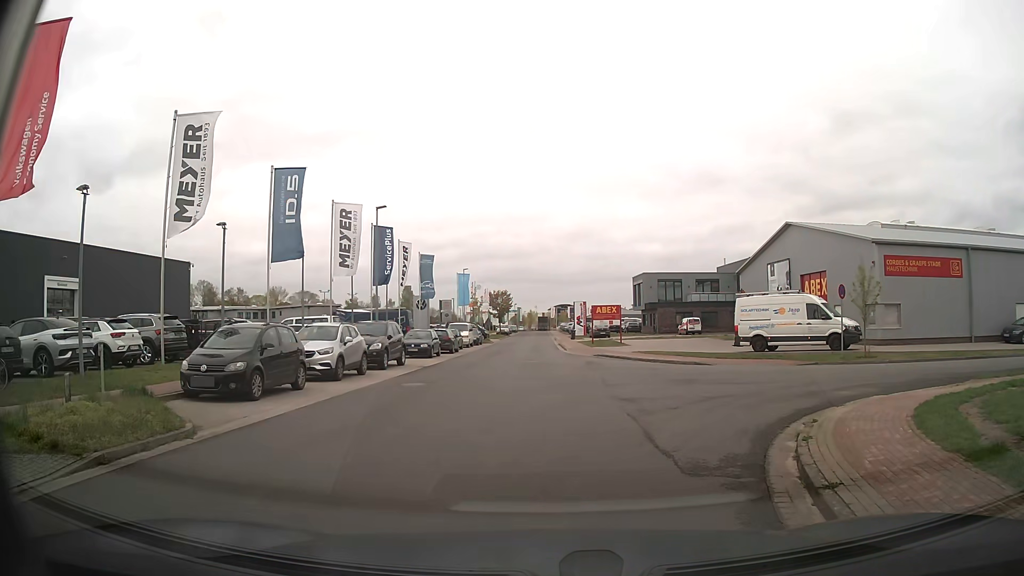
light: Day
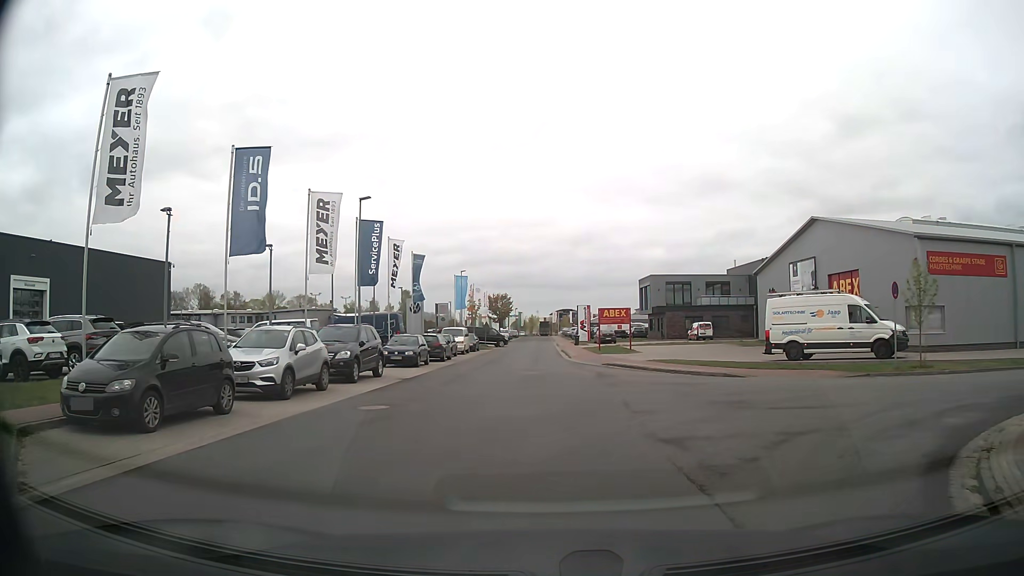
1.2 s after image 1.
(0.0, +4.5) m; 0°
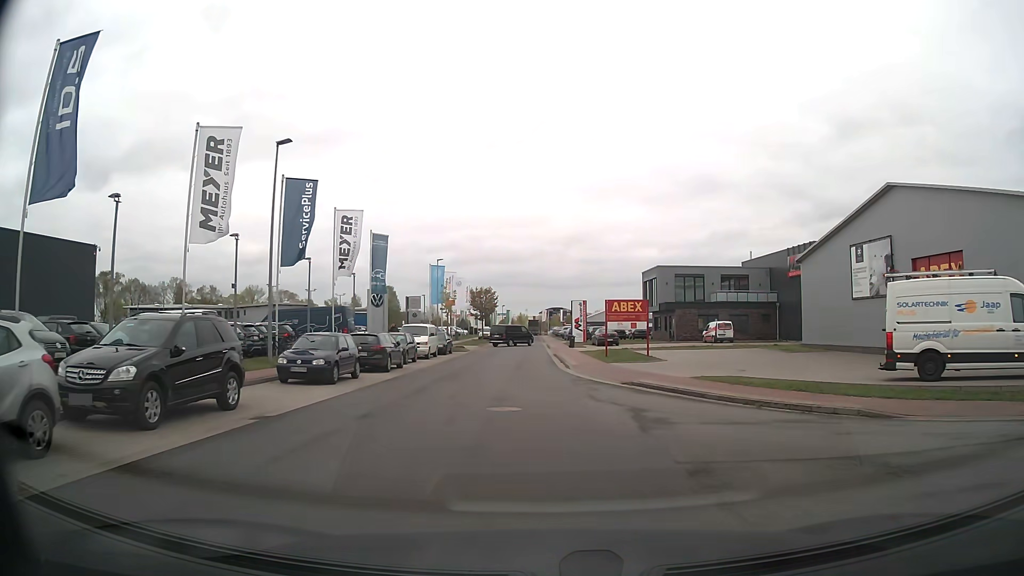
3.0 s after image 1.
(0.0, +11.2) m; +1°
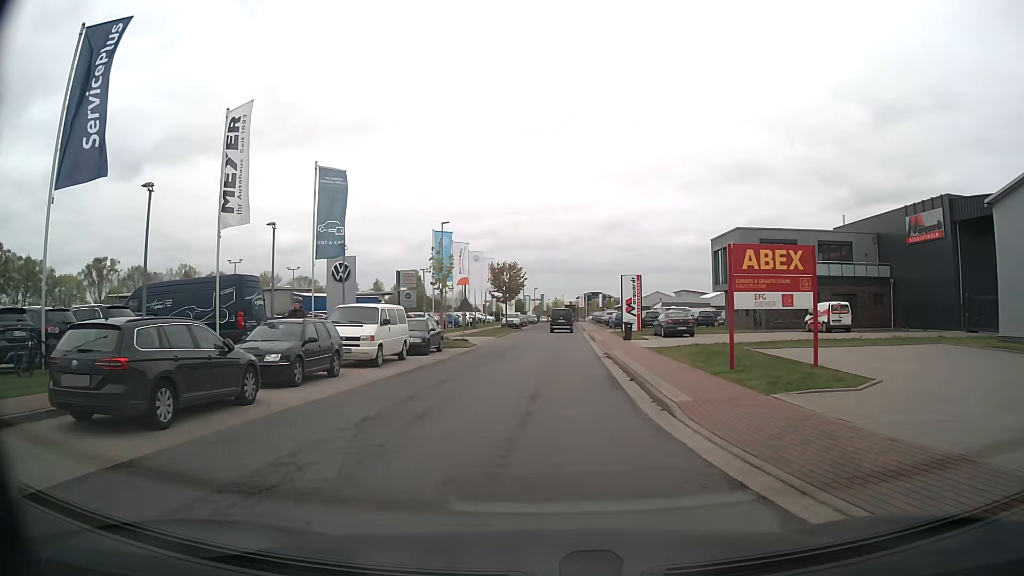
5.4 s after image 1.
(-0.1, +16.9) m; -3°
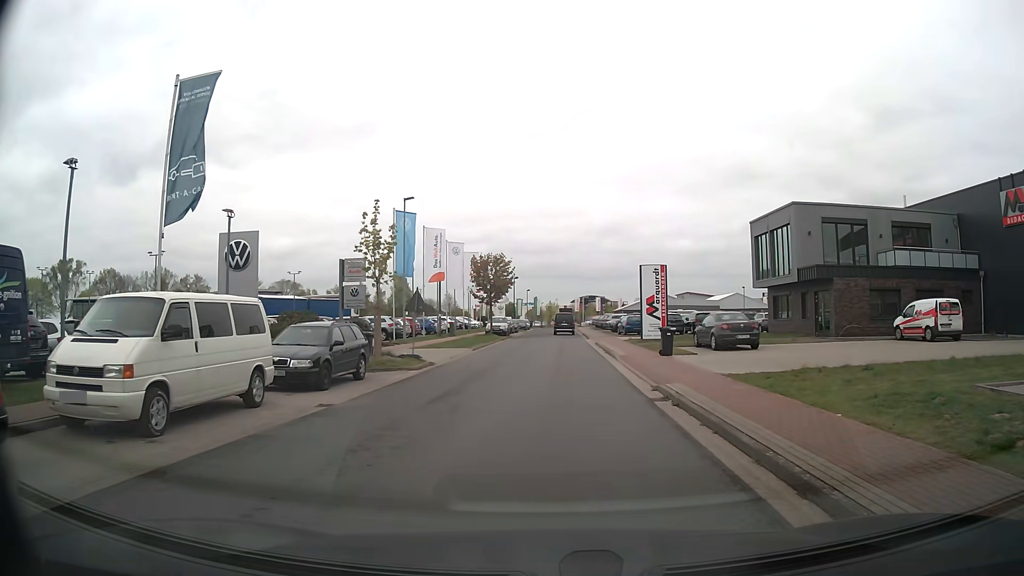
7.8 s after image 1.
(+0.1, +12.2) m; +1°
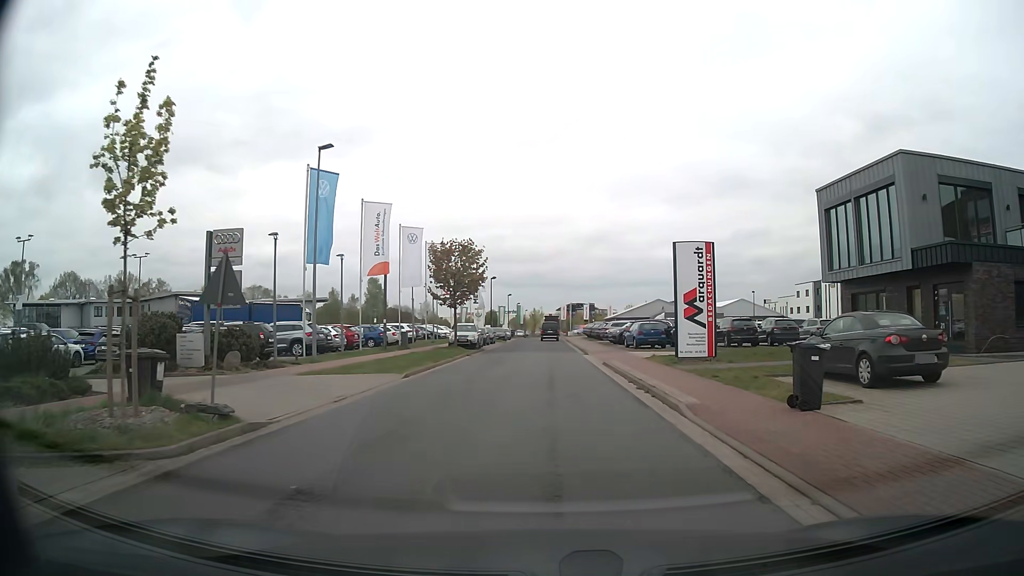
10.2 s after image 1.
(+0.2, +13.8) m; +1°
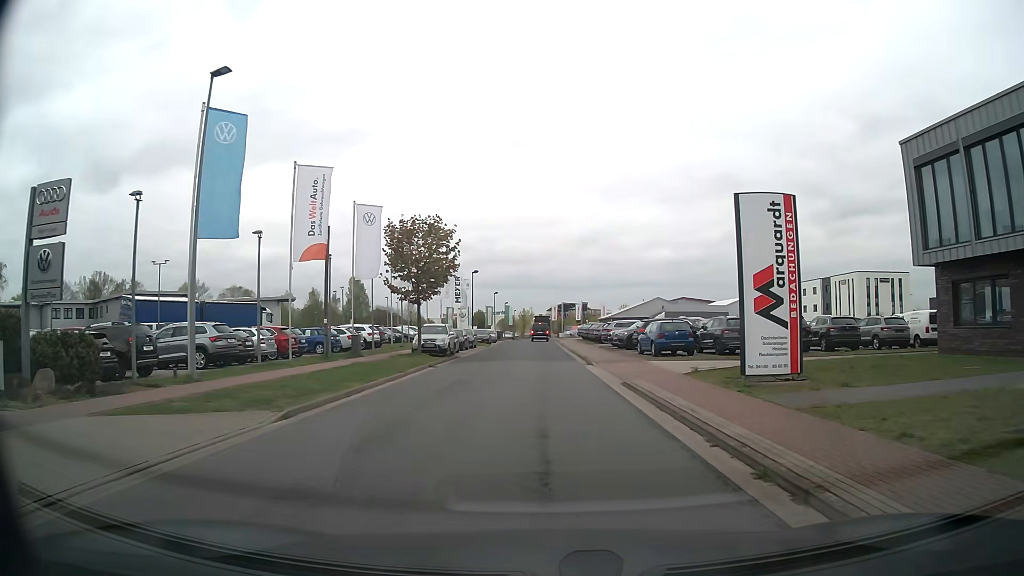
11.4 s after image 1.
(+0.1, +9.2) m; +1°
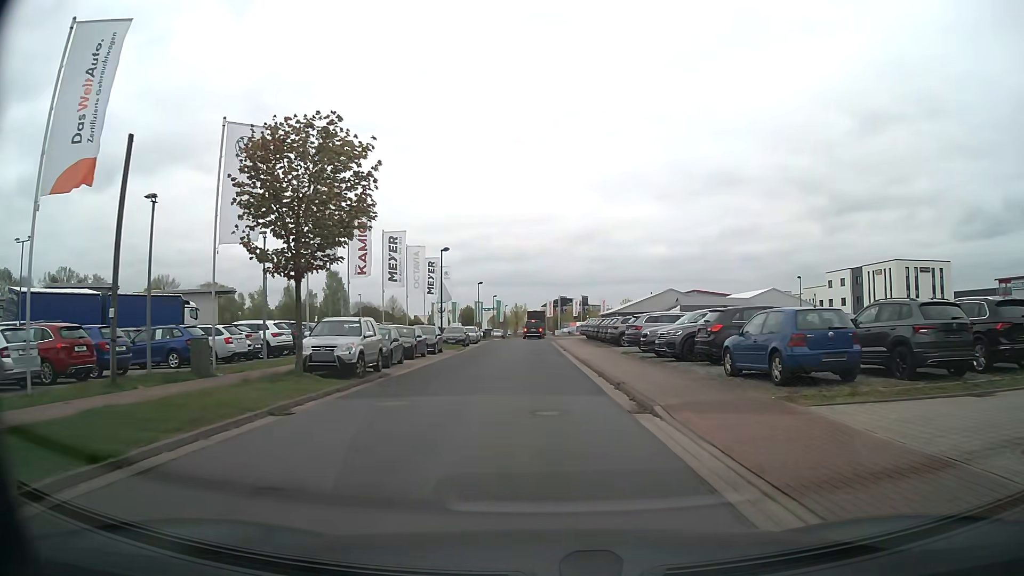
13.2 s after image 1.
(+0.1, +15.5) m; +1°
(0, +10) (0, +20) (0, +30) (-1, +40) (-1, +50) (-1, +60) (-1, +70) (-1, +80) (-2, +90) (-5, +100) m
